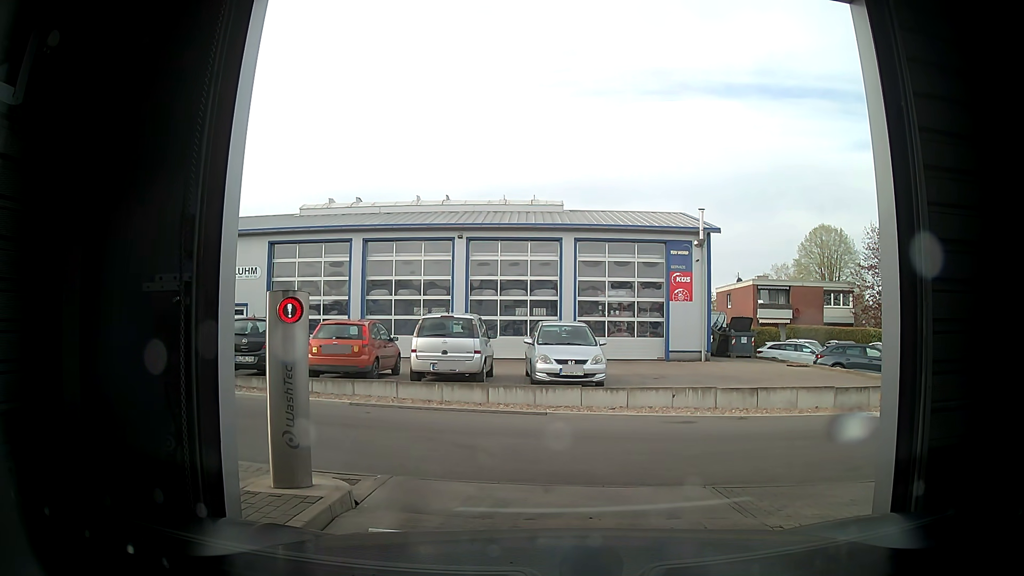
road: service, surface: asphalt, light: Day
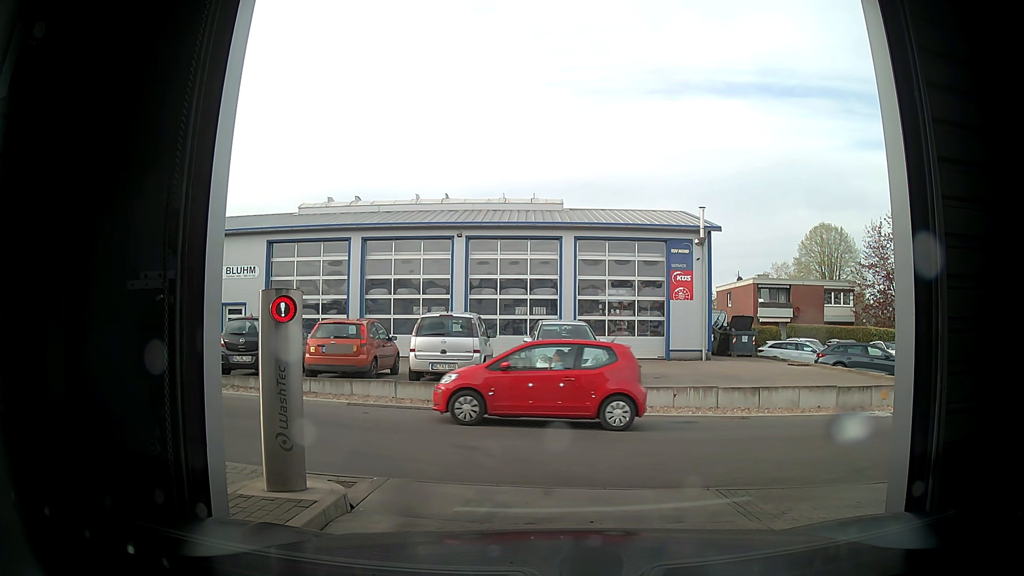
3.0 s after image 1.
(0.0, +0.2) m; 0°
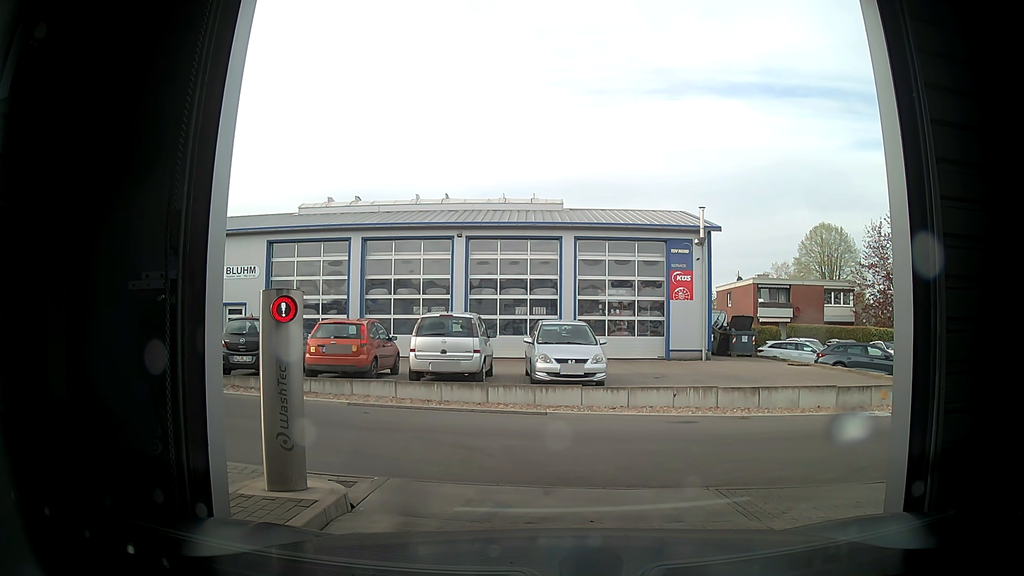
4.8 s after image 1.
(0.0, +0.1) m; 0°
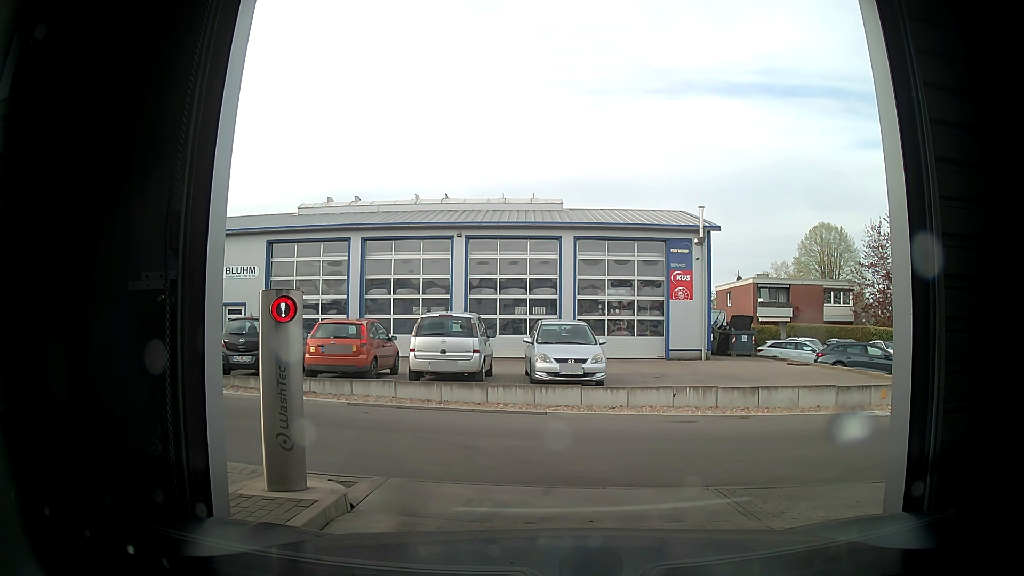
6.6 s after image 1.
(0.0, +0.1) m; 0°
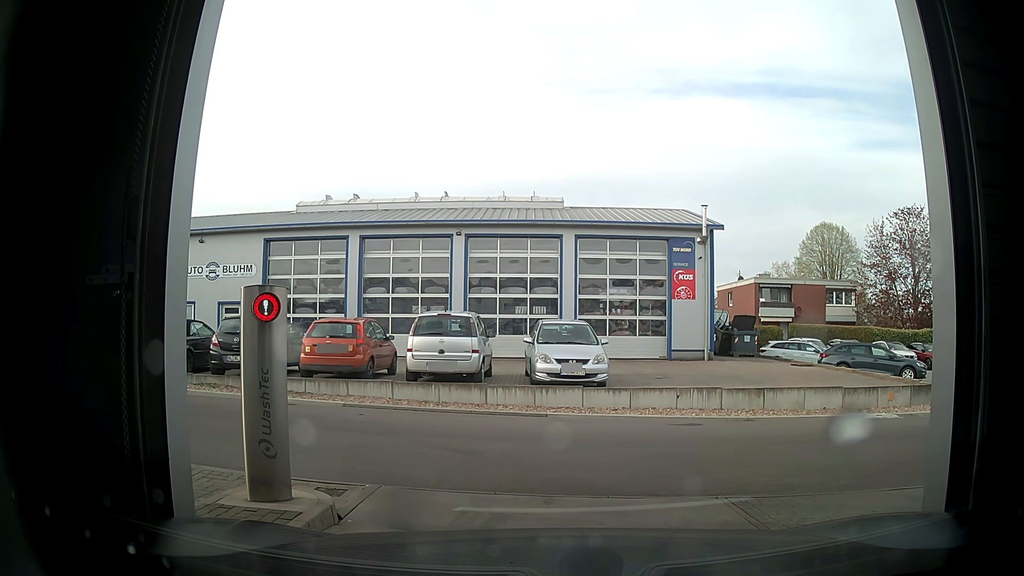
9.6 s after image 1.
(0.0, +0.3) m; 0°
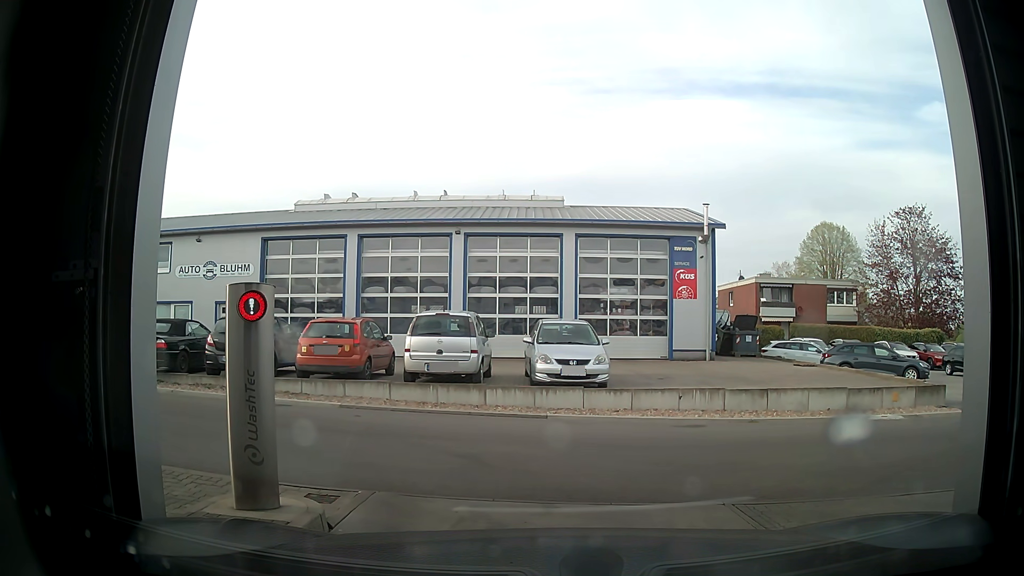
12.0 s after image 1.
(0.0, +0.2) m; 0°
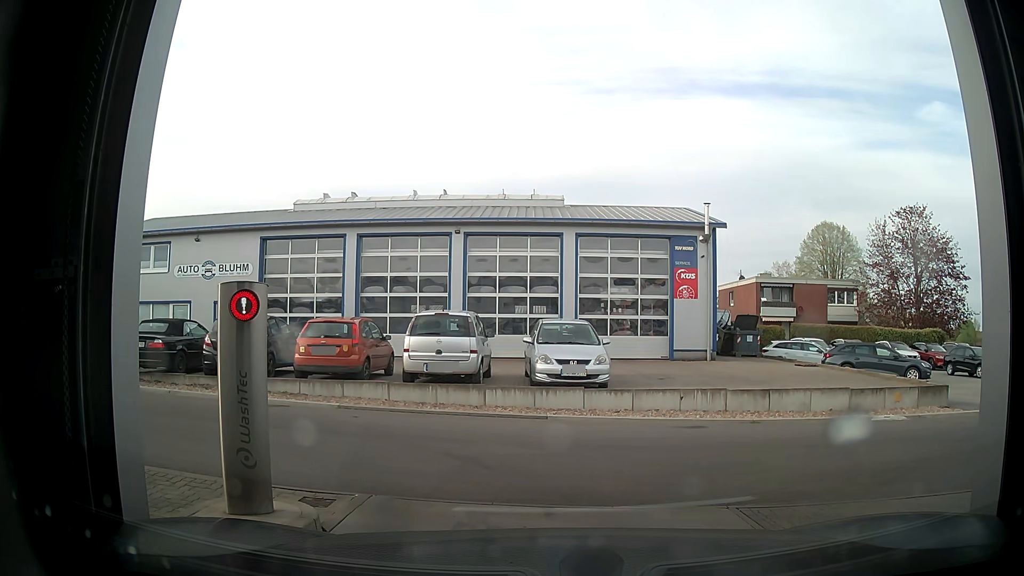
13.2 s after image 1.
(0.0, +0.1) m; 0°
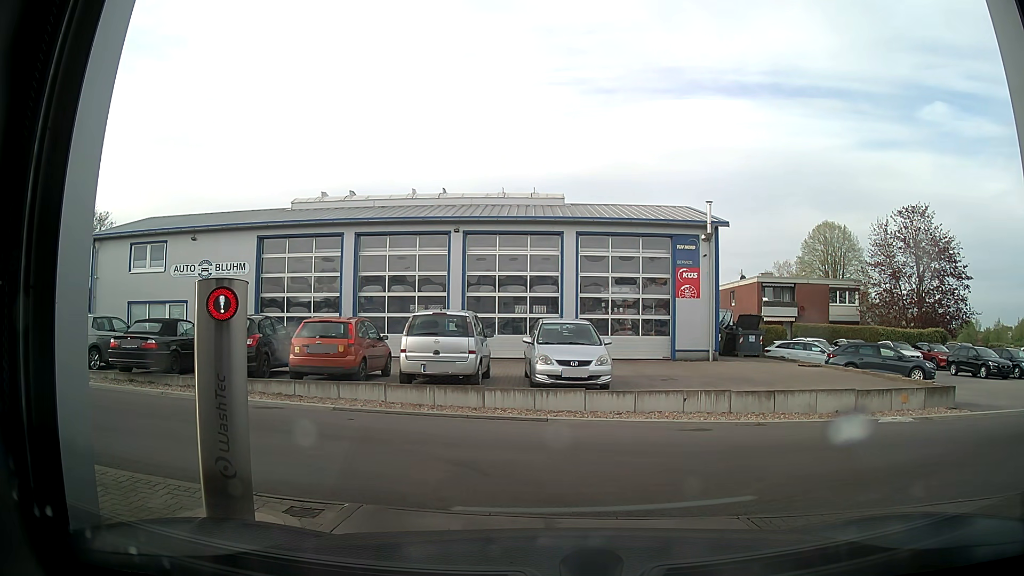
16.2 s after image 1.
(0.0, +0.3) m; 0°
